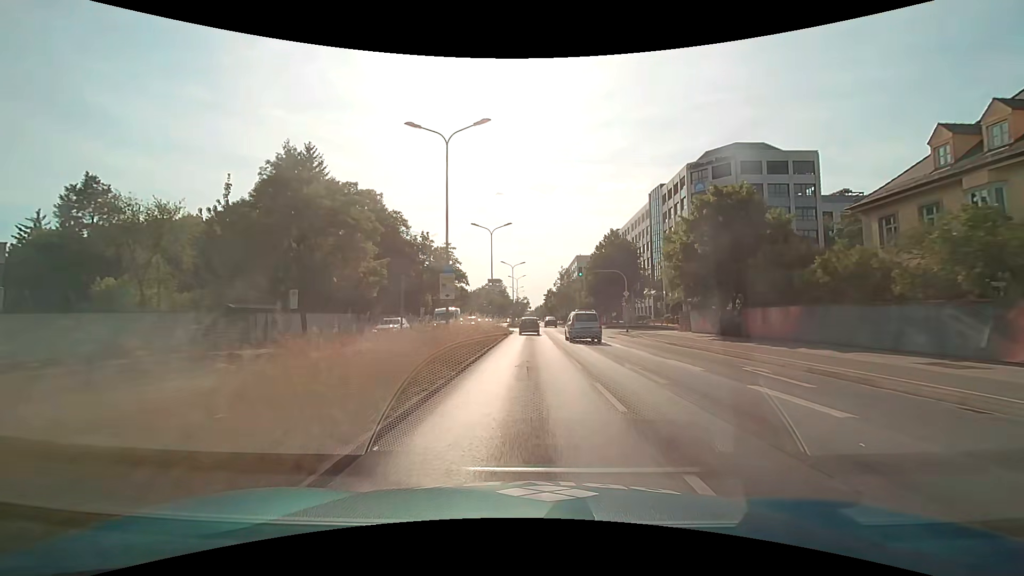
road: primary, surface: asphalt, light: Day
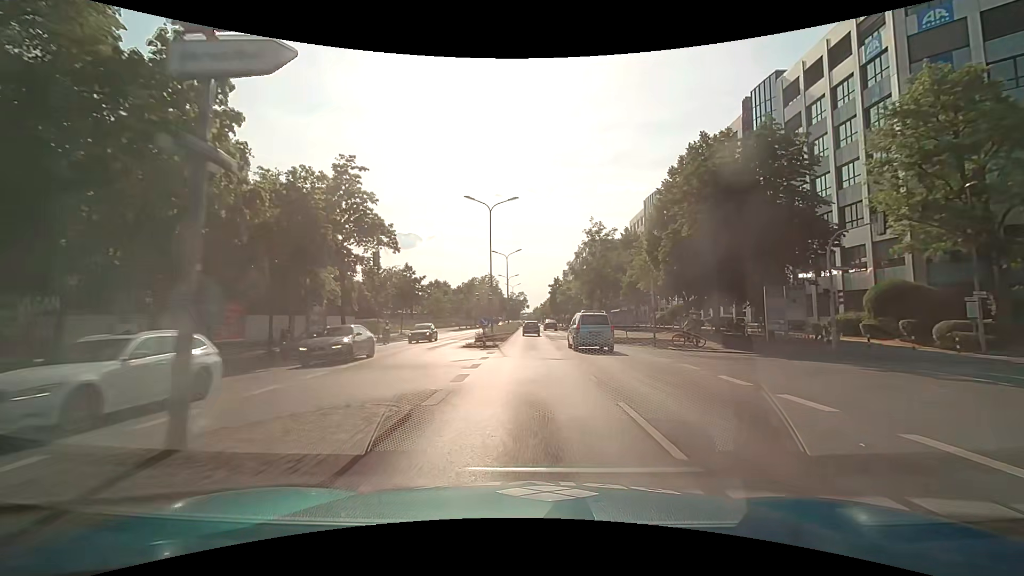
(-0.2, +44.7) m; 0°
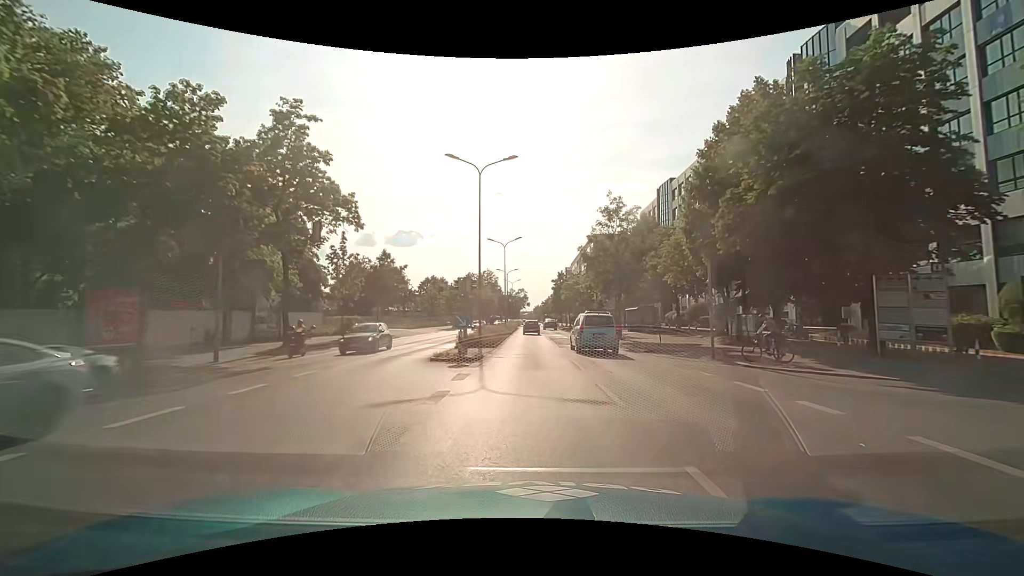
(0.0, +9.1) m; 0°
(0, +10) (0, +20) (0, +30) (0, +40) (0, +50) (0, +60) (0, +70) (0, +80) (0, +90) (0, +100) m
